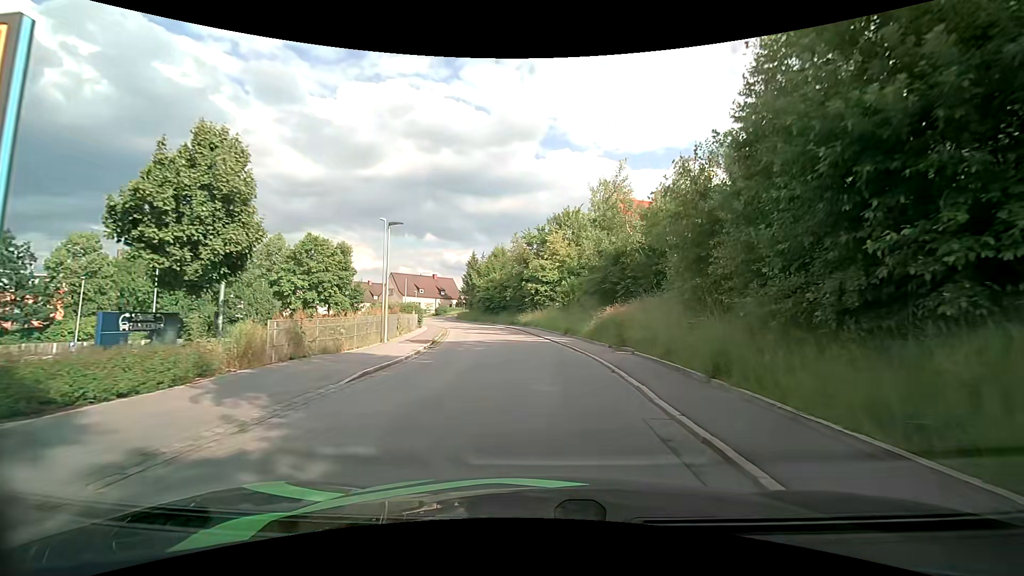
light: Day
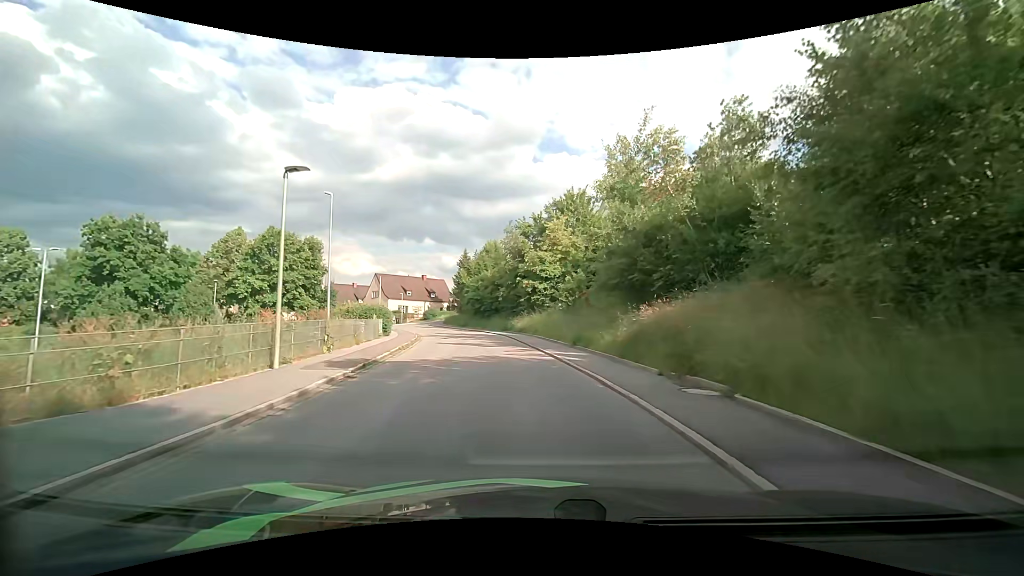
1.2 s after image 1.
(0.0, +8.5) m; -1°
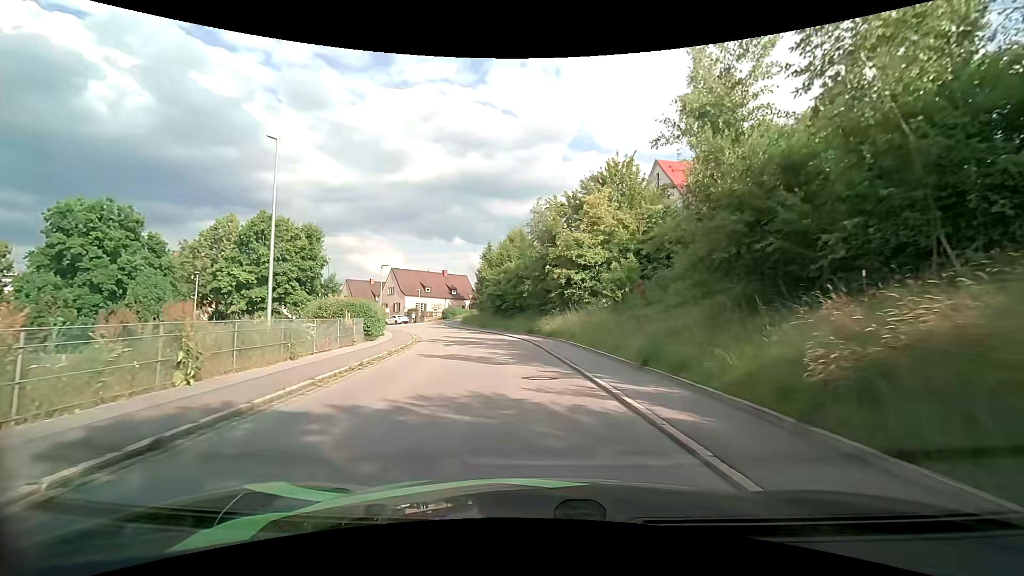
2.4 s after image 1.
(-0.2, +8.4) m; -3°
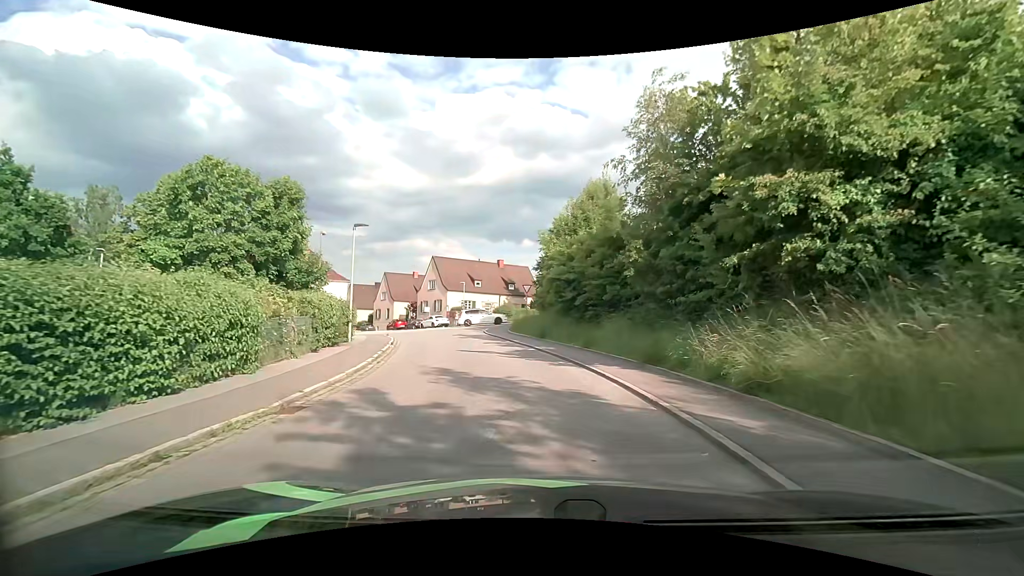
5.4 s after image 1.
(-1.3, +18.7) m; -8°
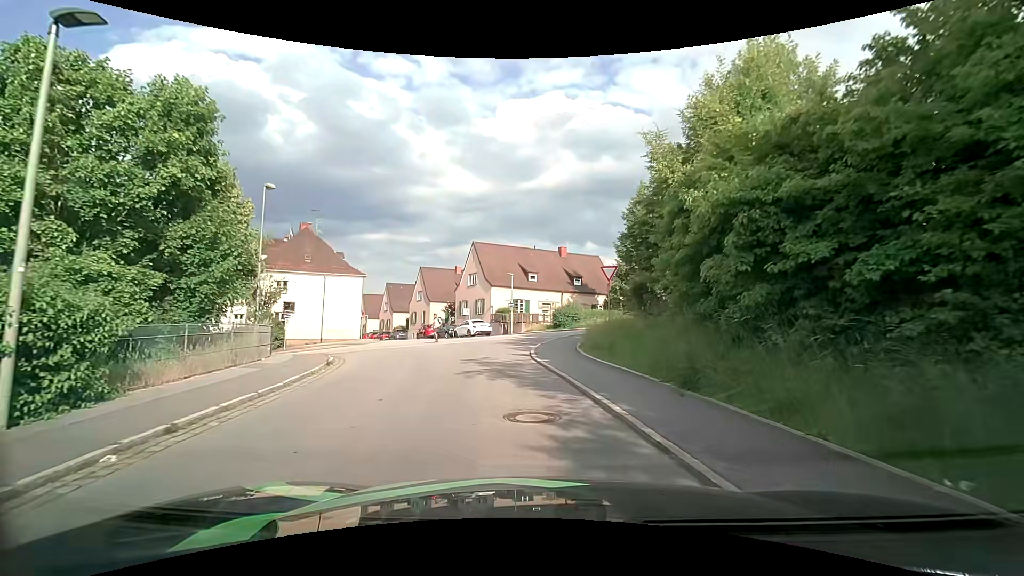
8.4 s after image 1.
(-1.0, +16.1) m; -7°
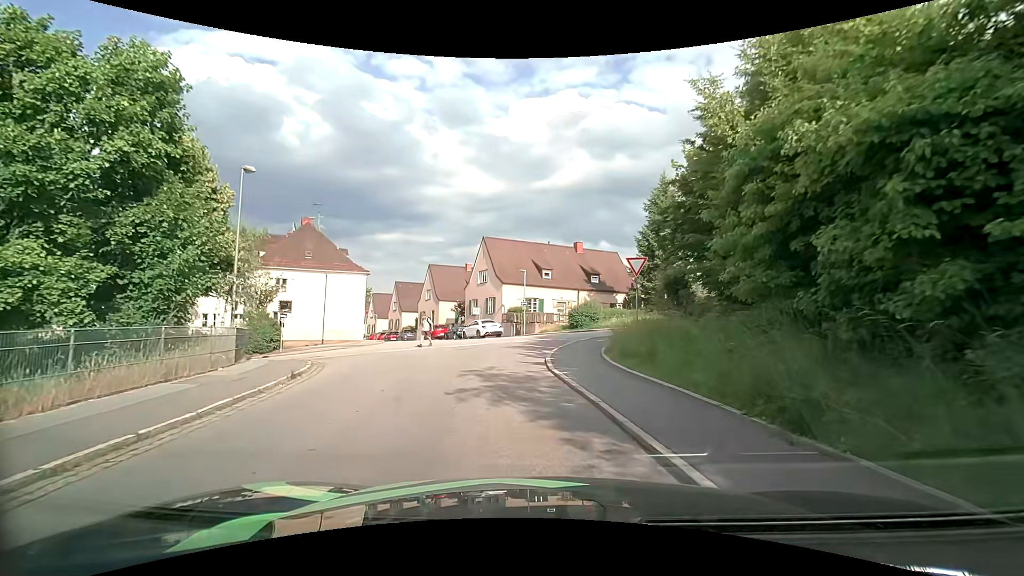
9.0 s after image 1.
(0.0, +3.0) m; -1°
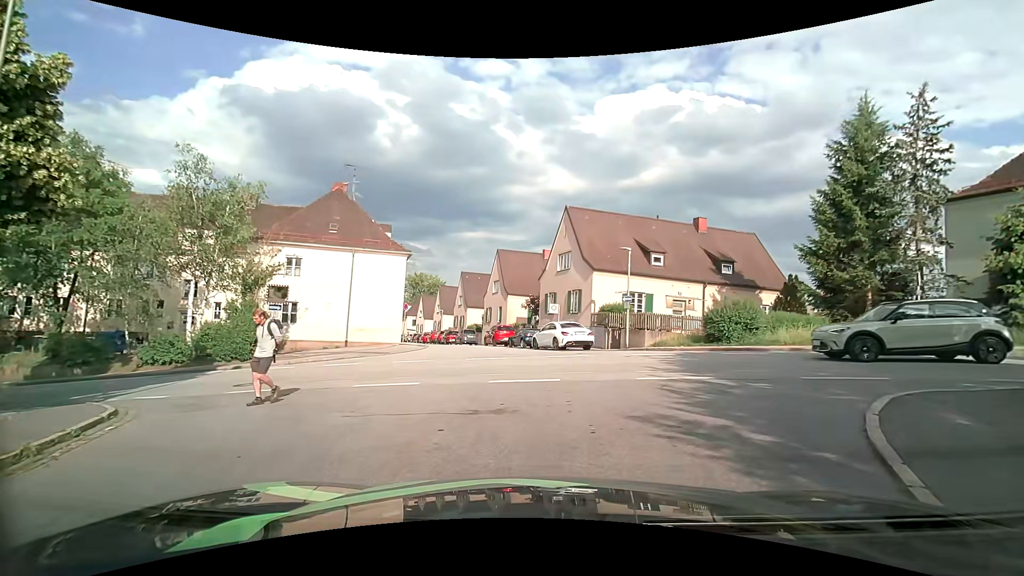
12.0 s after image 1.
(-1.0, +12.6) m; -11°
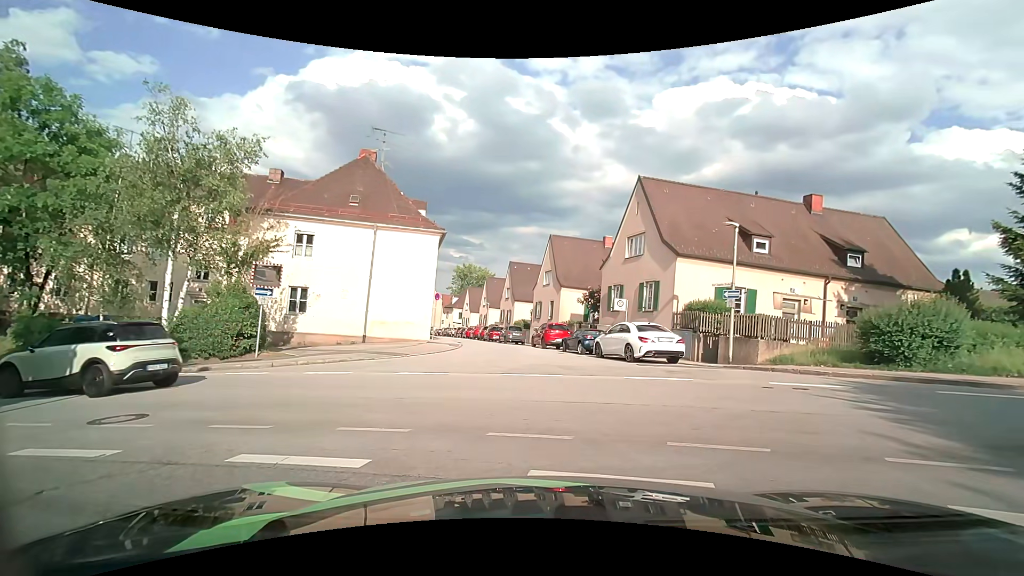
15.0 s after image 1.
(-0.1, +6.2) m; -4°
(-2, +10) (-10, +14) (-20, +17) (-30, +20) (-39, +23) (-49, +25) (-59, +28) (-68, +31) (-76, +37) (-78, +46) m
